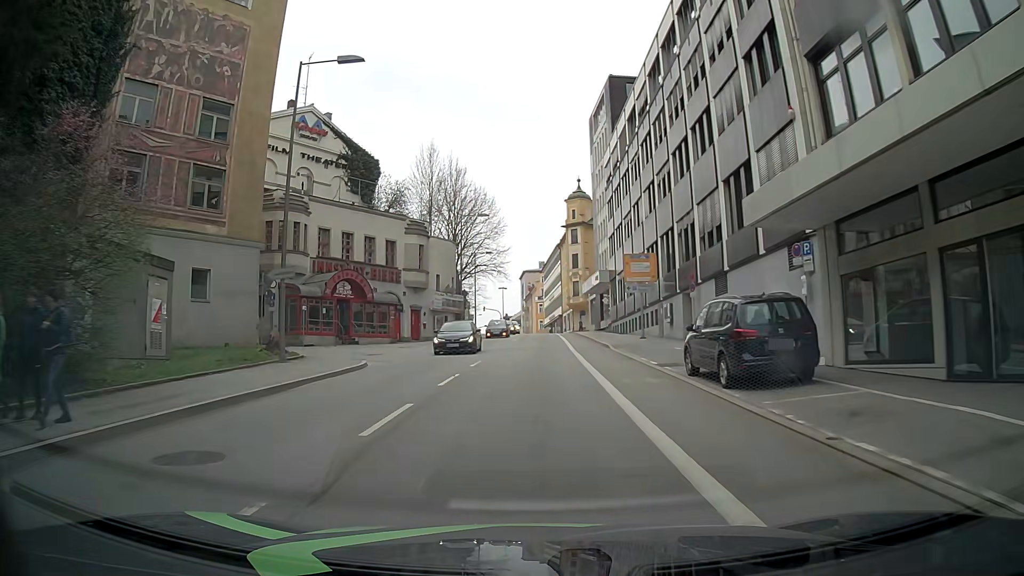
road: tertiary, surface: asphalt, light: Day
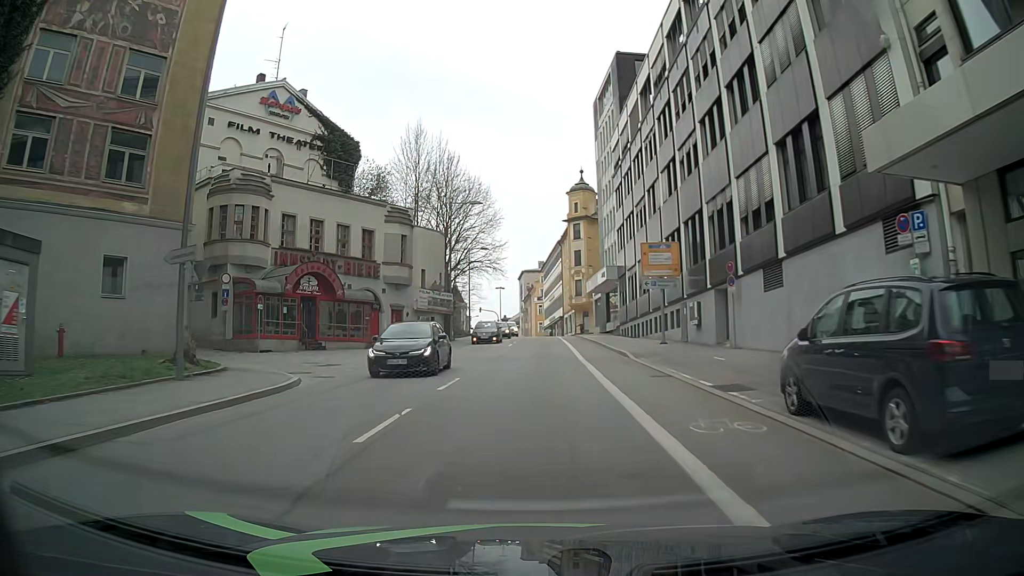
(0.0, +6.5) m; 0°
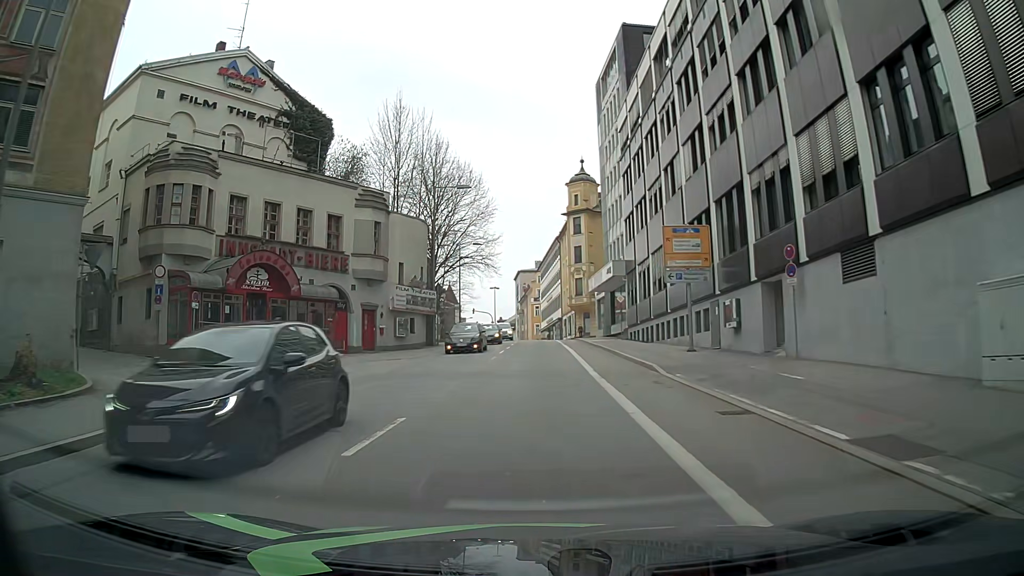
(0.0, +6.5) m; -1°
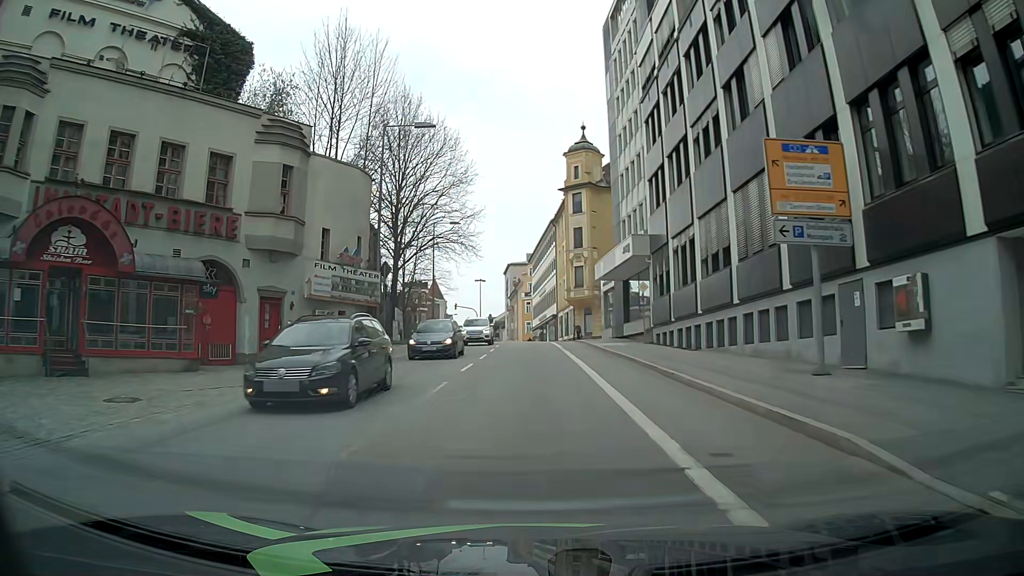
(+0.2, +13.0) m; +1°
